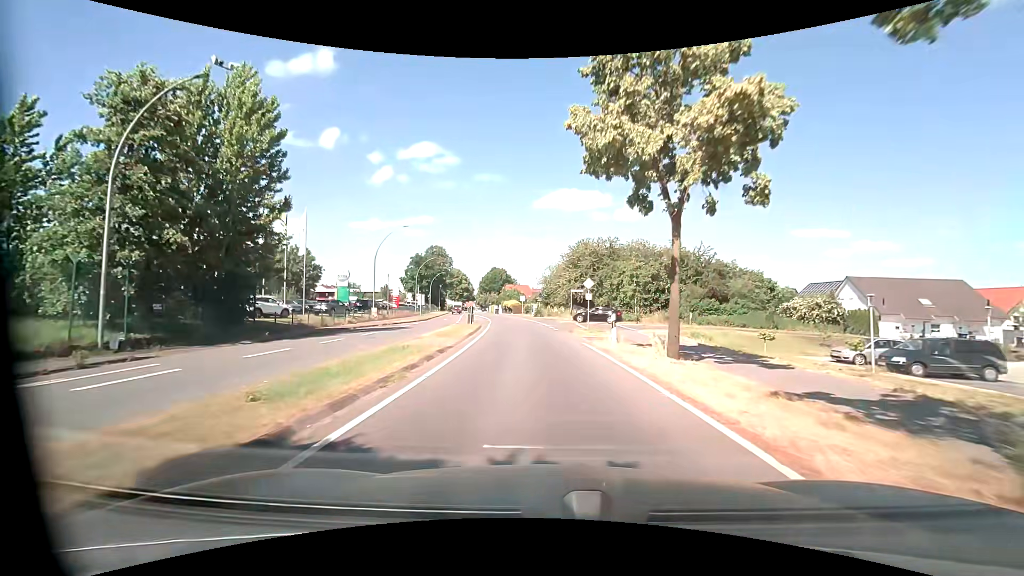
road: primary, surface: asphalt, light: Day
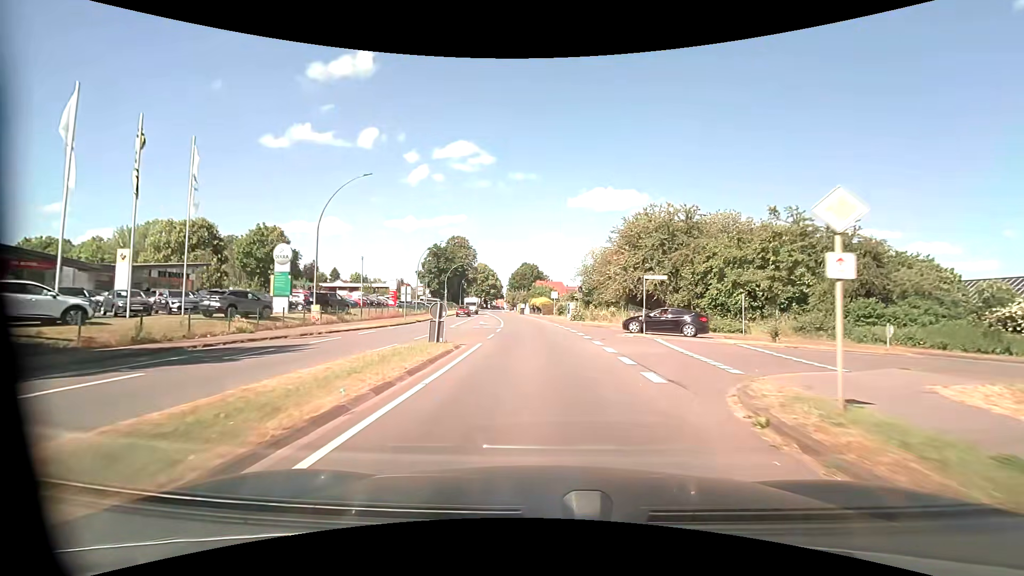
(-0.7, +20.4) m; -4°
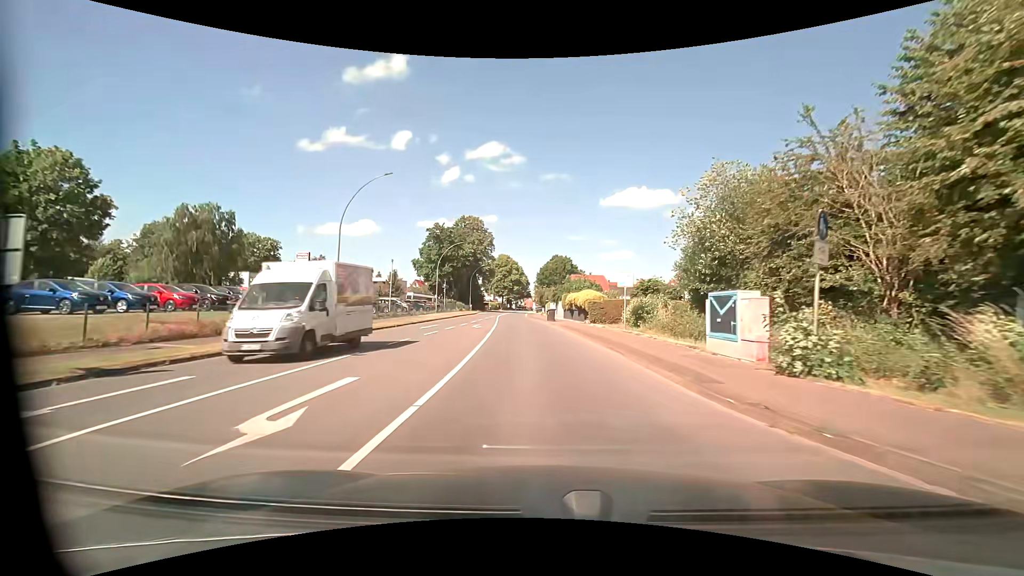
(-1.3, +34.9) m; -3°
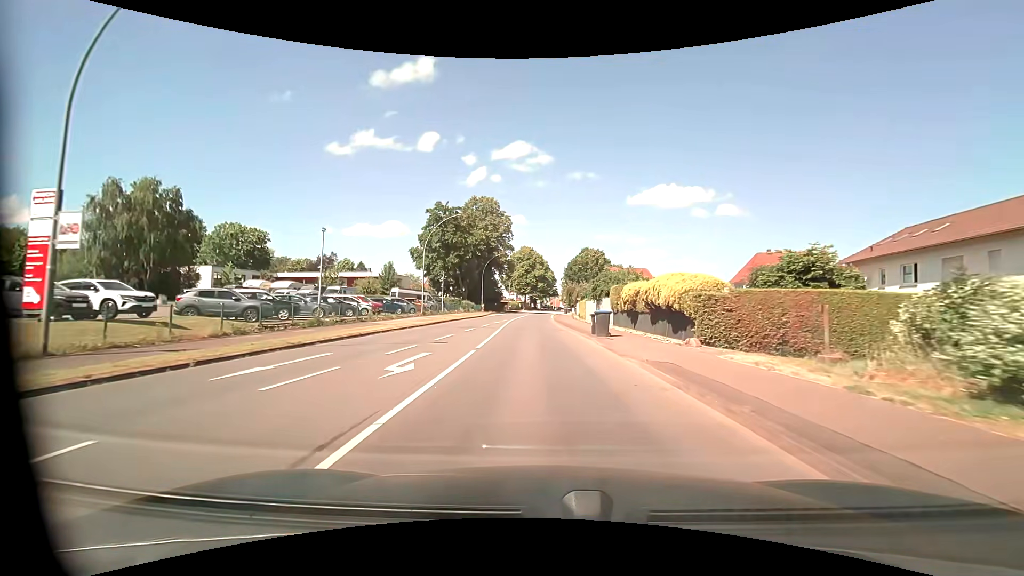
(-0.7, +21.5) m; -3°
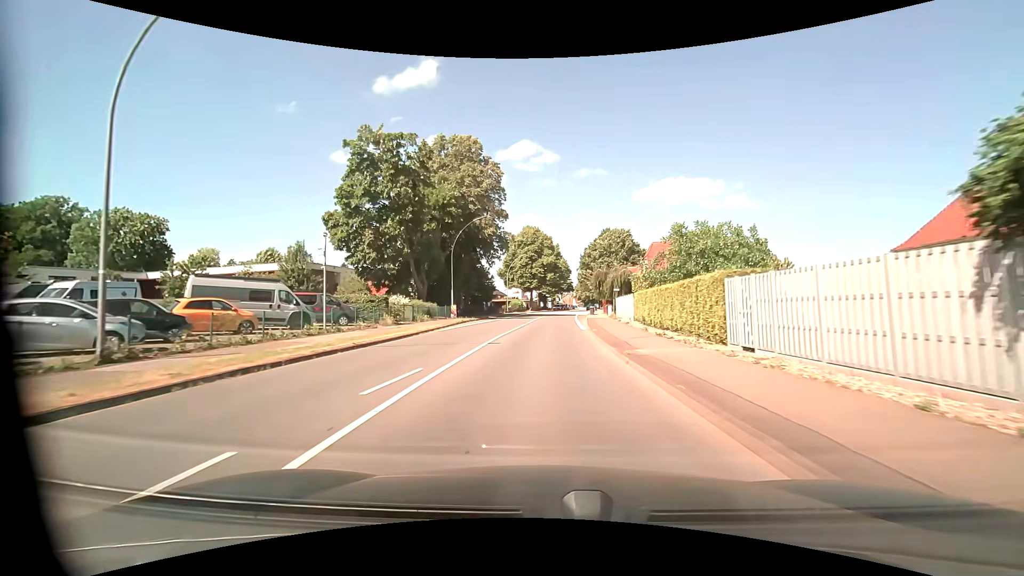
(-0.8, +36.6) m; -1°
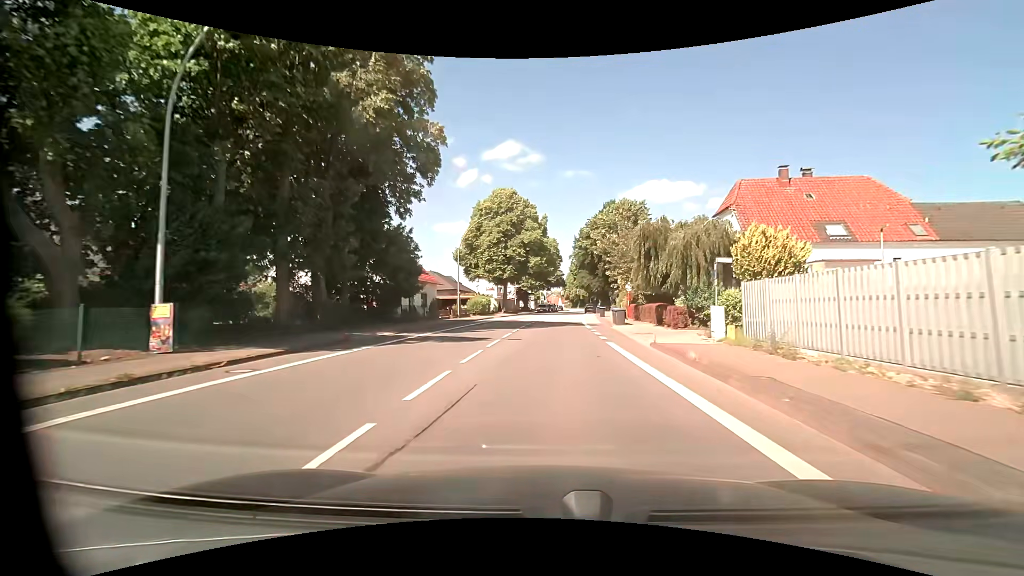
(+0.4, +36.6) m; +2°
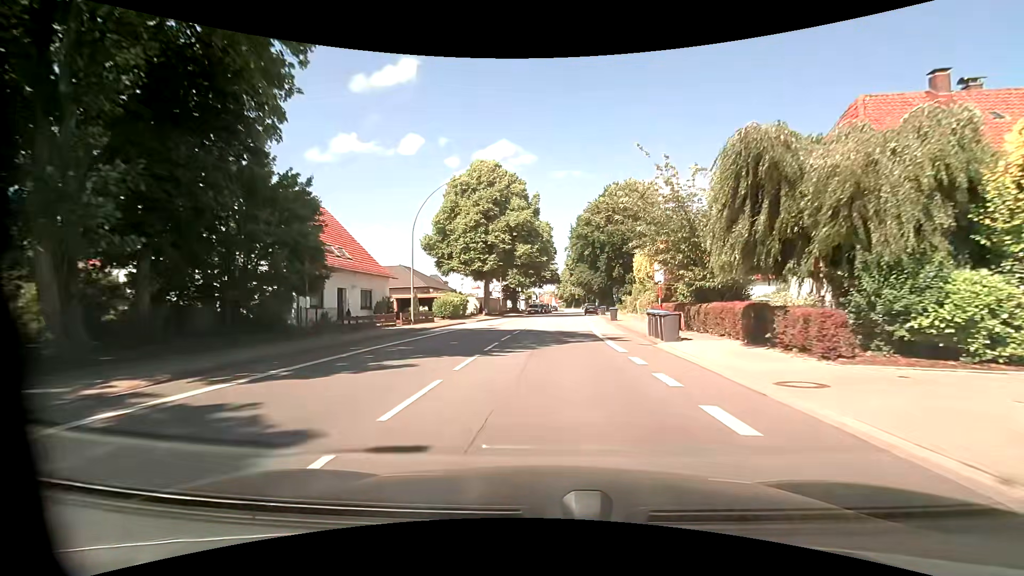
(+0.1, +14.6) m; +1°
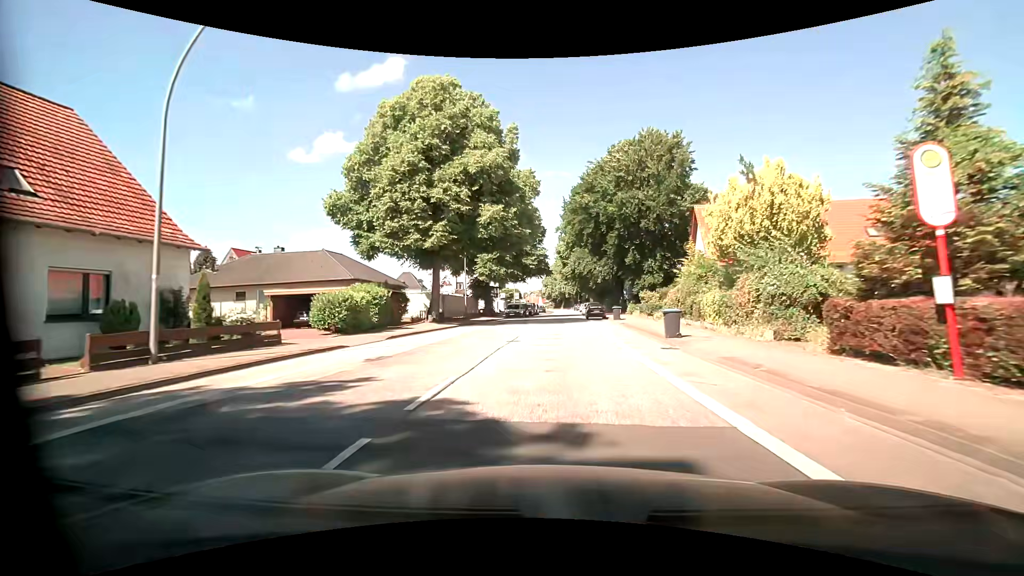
(+0.3, +21.8) m; +1°
(0, +10) (0, +20) (+1, +30) (+1, +40) (+2, +50) (+2, +60) (+3, +70) (+4, +80) (+4, +90) (+5, +100) m
